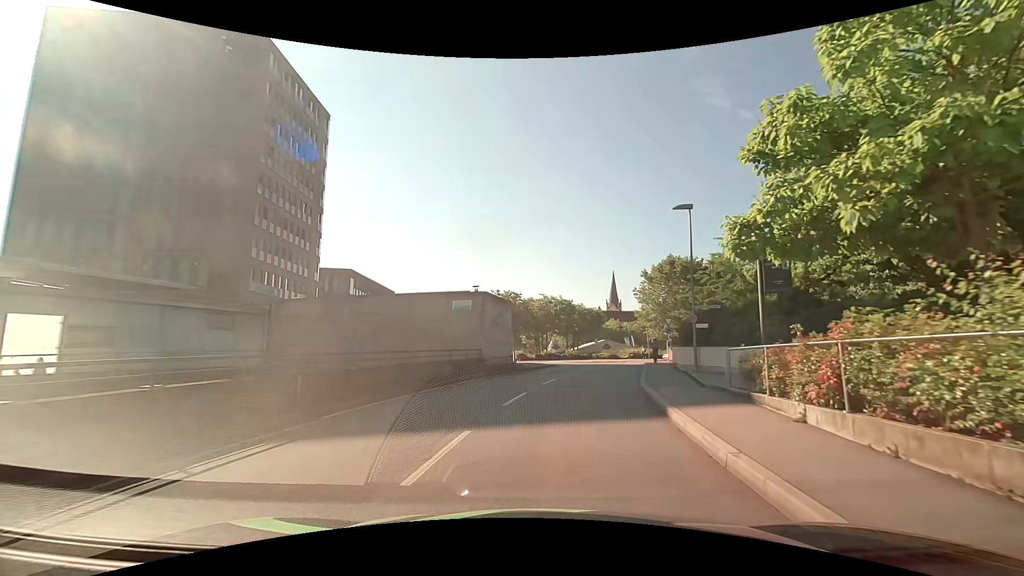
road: residential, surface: asphalt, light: Day
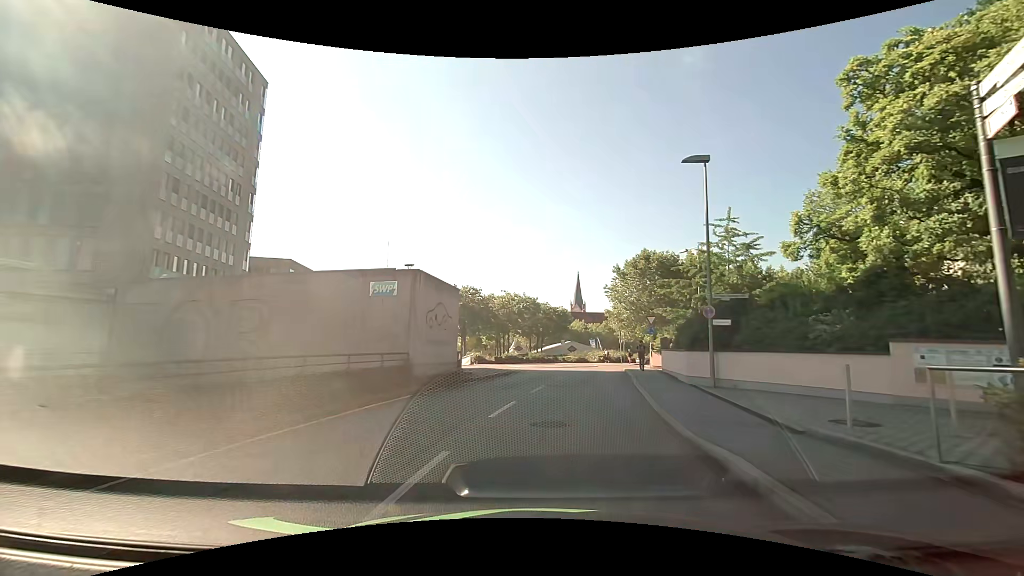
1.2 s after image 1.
(+0.3, +7.3) m; +4°
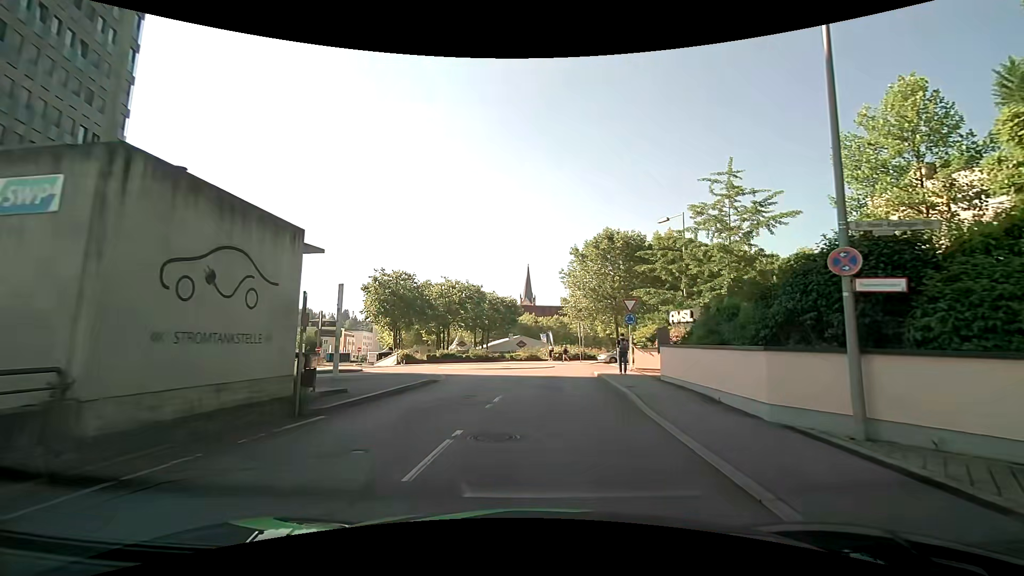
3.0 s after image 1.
(+0.6, +10.3) m; +6°
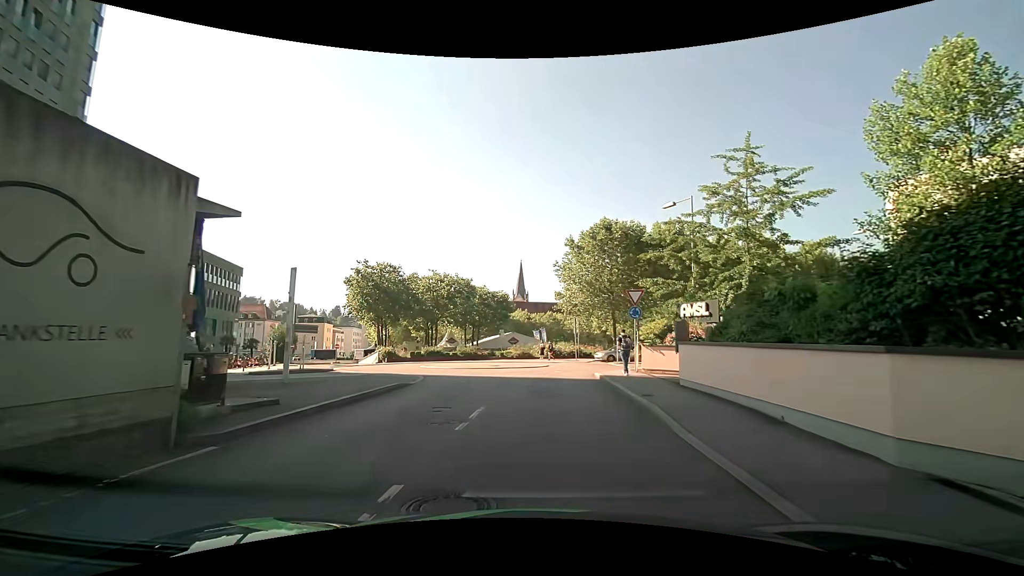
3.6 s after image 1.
(0.0, +3.2) m; +1°
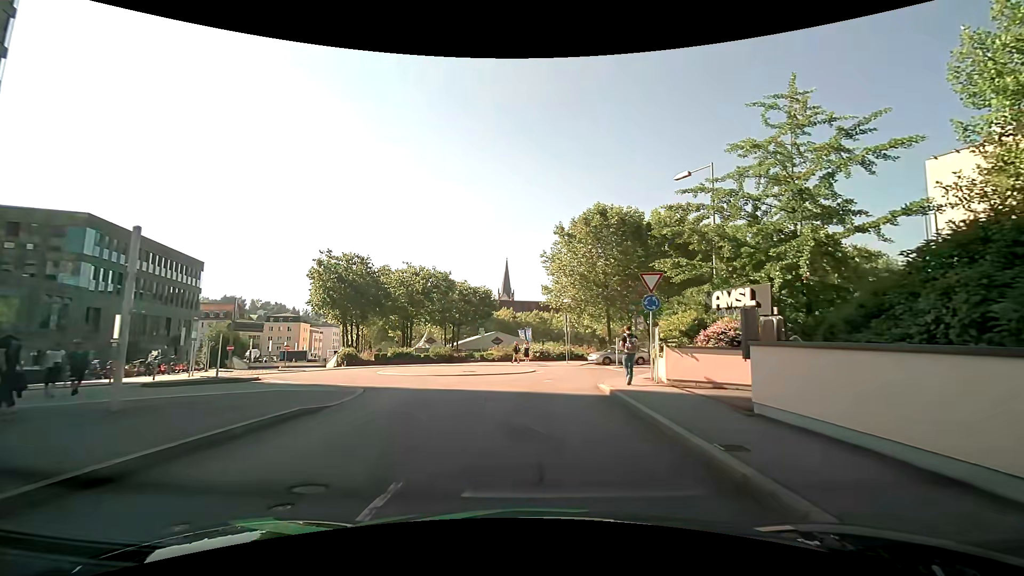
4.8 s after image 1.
(+0.1, +5.7) m; +1°
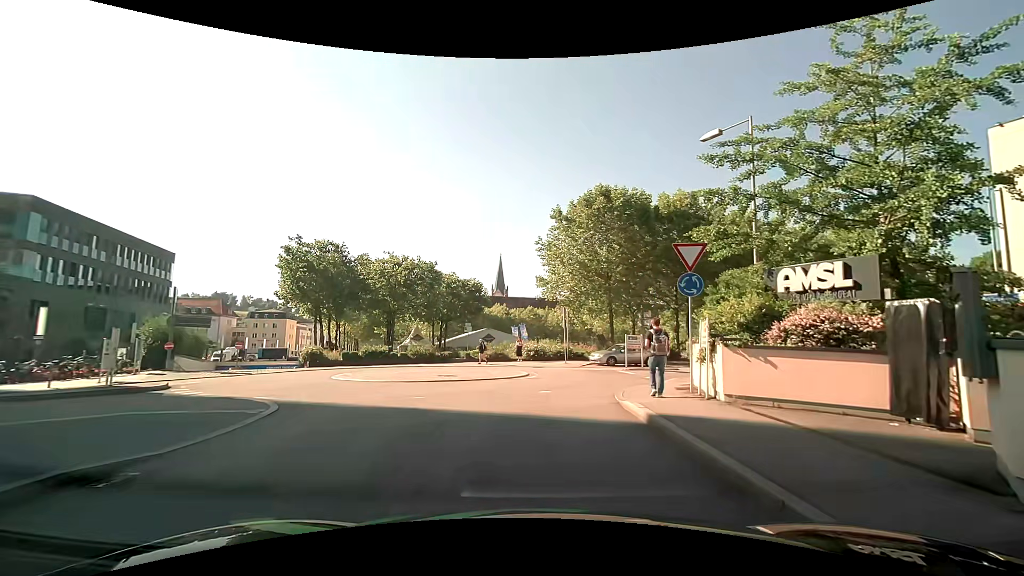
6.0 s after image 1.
(+0.1, +4.8) m; +2°
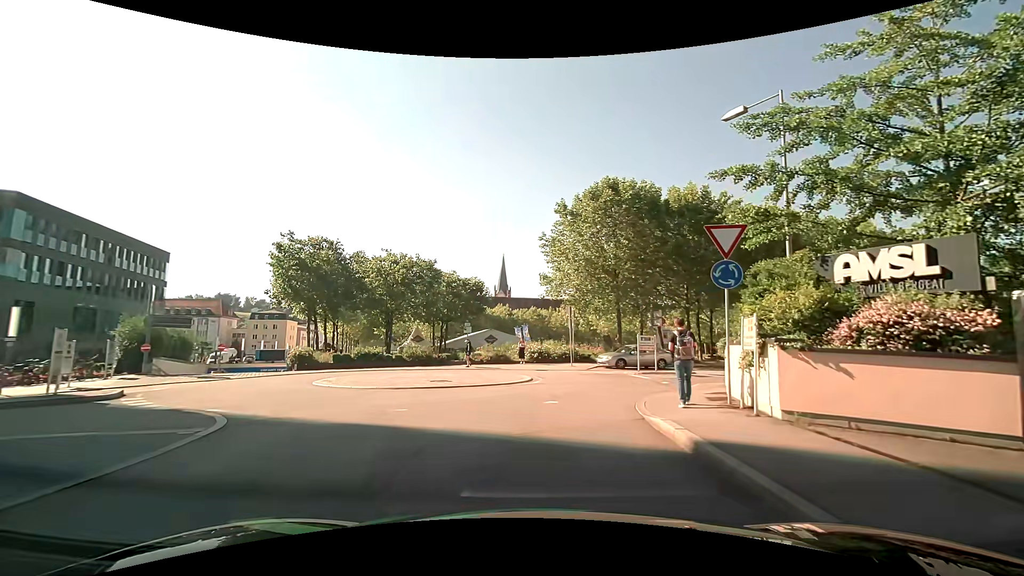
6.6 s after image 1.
(0.0, +2.0) m; -2°
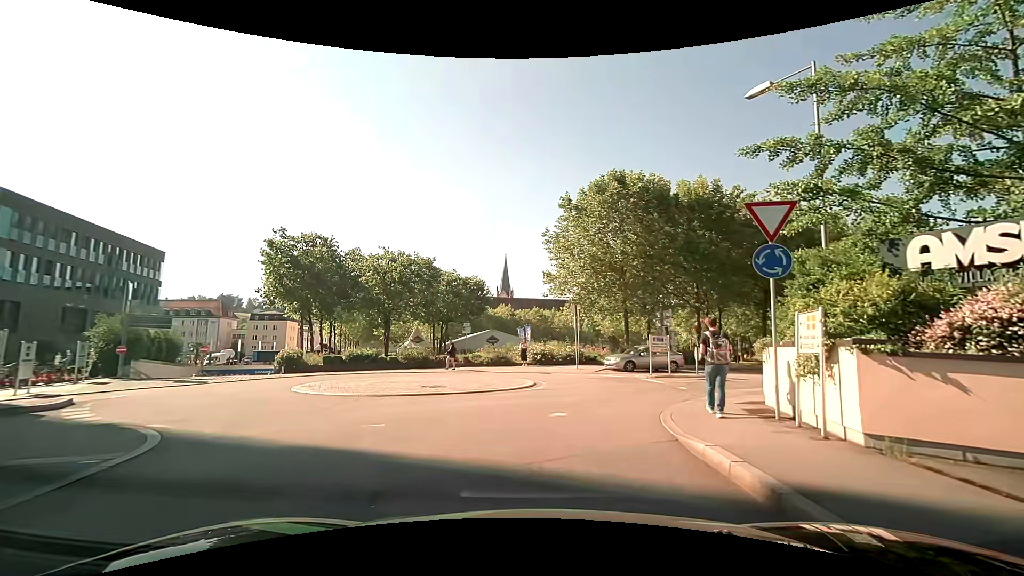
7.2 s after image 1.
(0.0, +1.8) m; +1°
